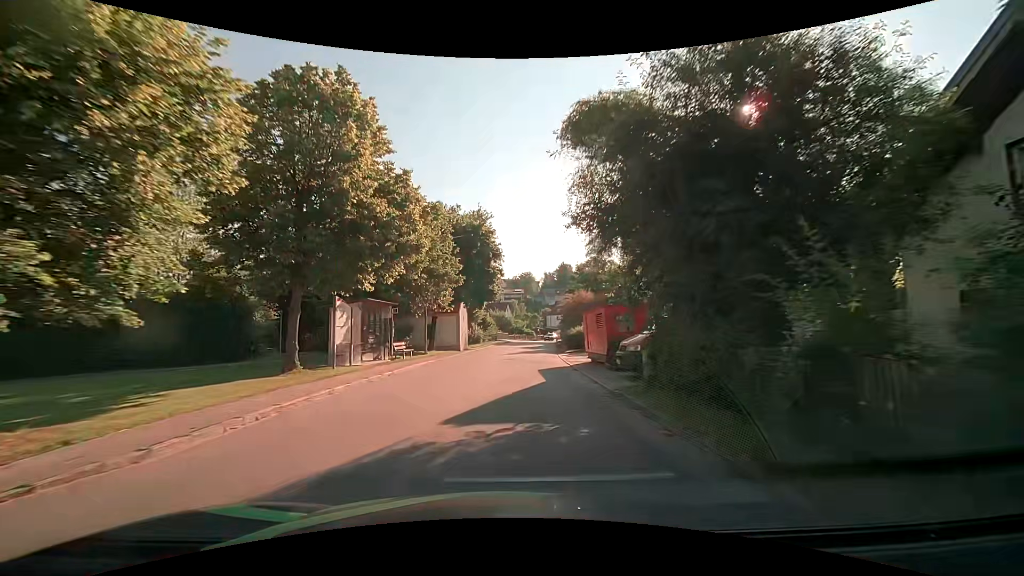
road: tertiary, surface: asphalt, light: Day
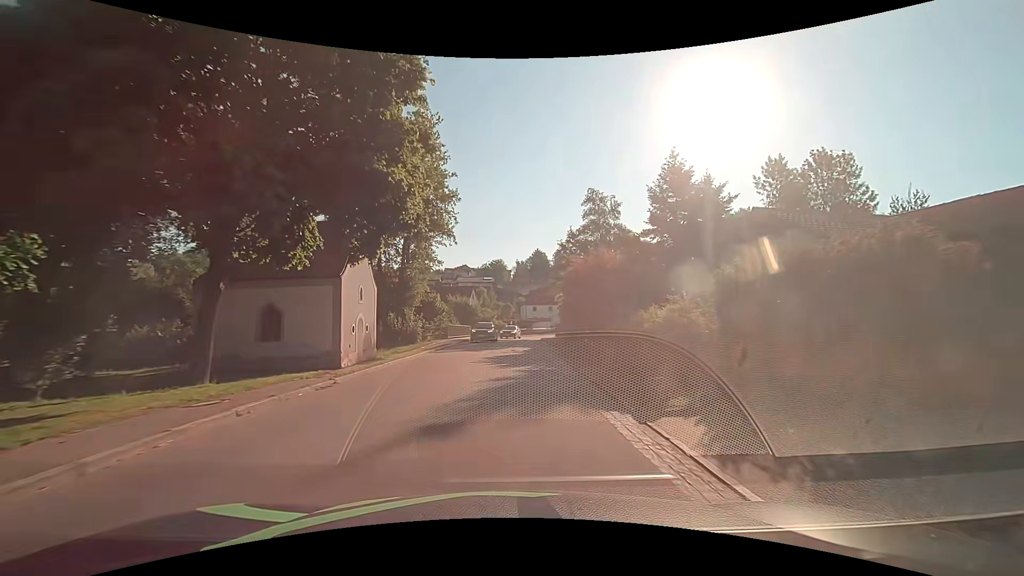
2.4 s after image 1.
(+0.7, +26.4) m; +4°
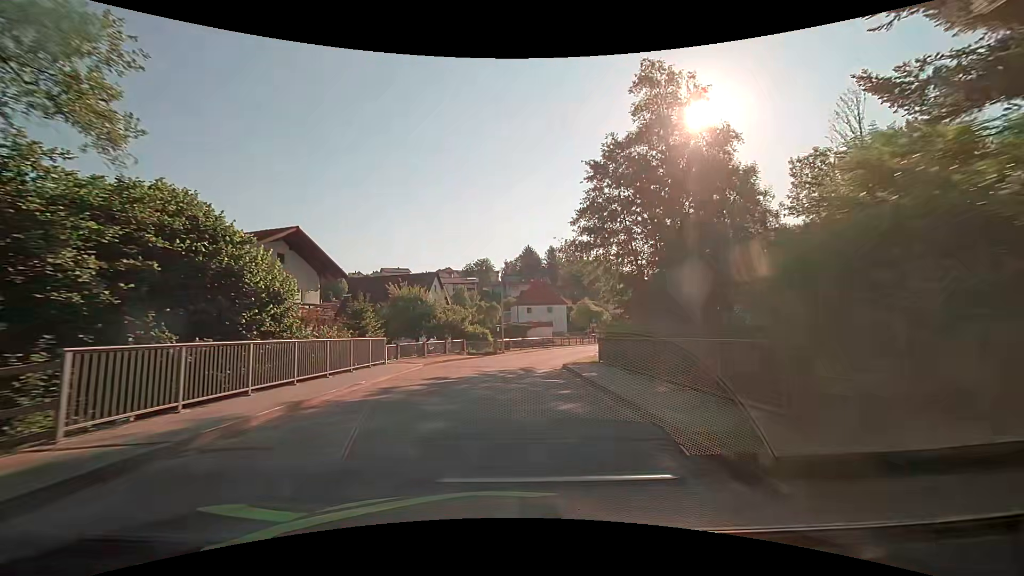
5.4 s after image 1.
(+0.3, +32.1) m; 0°
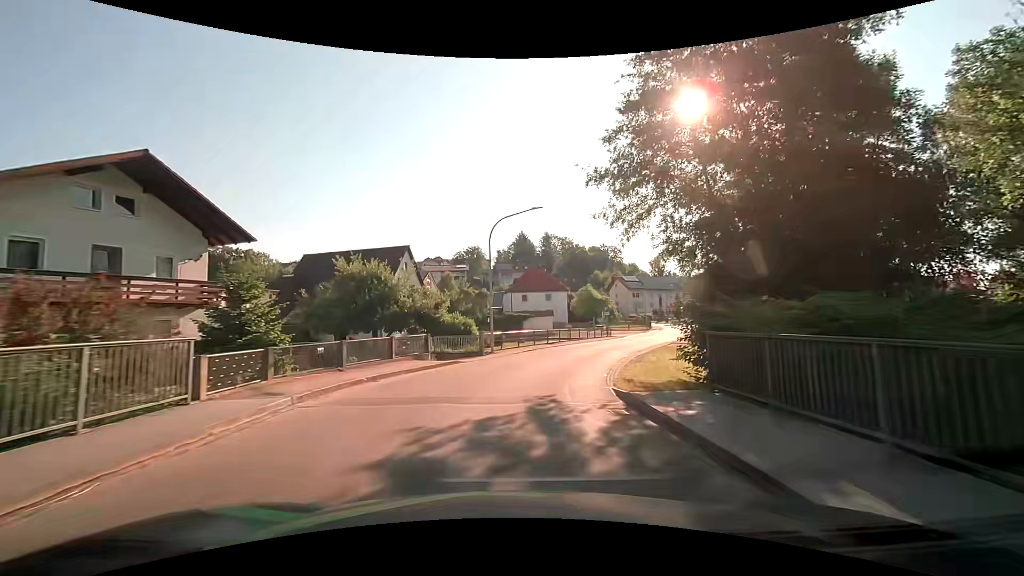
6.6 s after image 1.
(+0.1, +12.6) m; +1°
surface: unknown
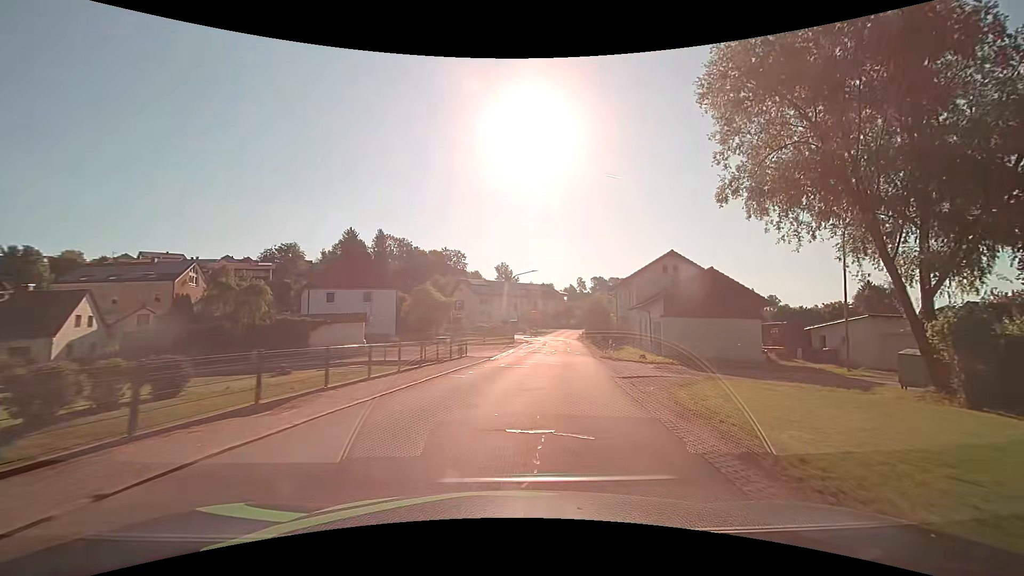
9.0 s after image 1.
(+3.8, +25.1) m; +19°
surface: asphalt
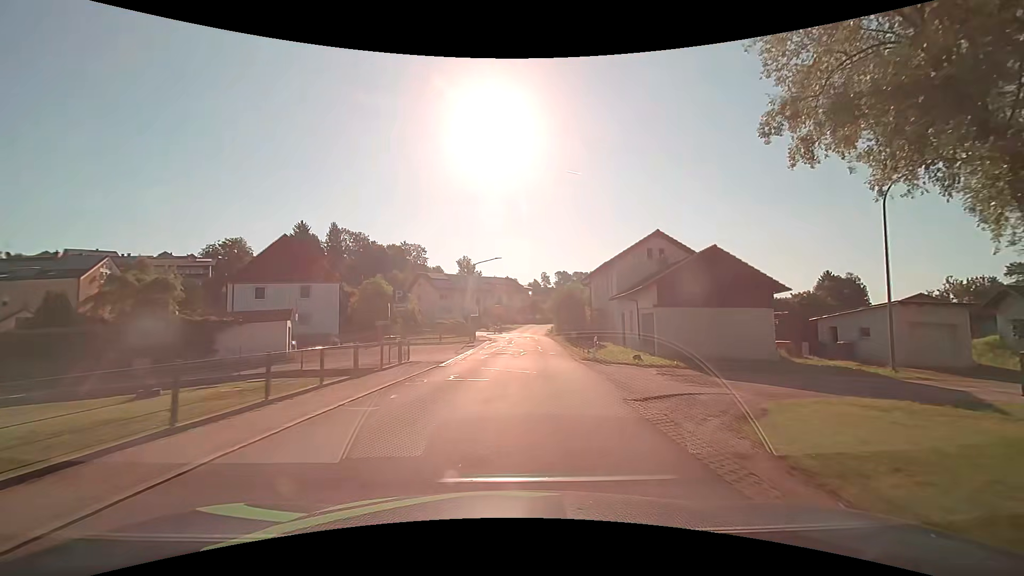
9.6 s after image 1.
(+0.2, +6.4) m; +4°
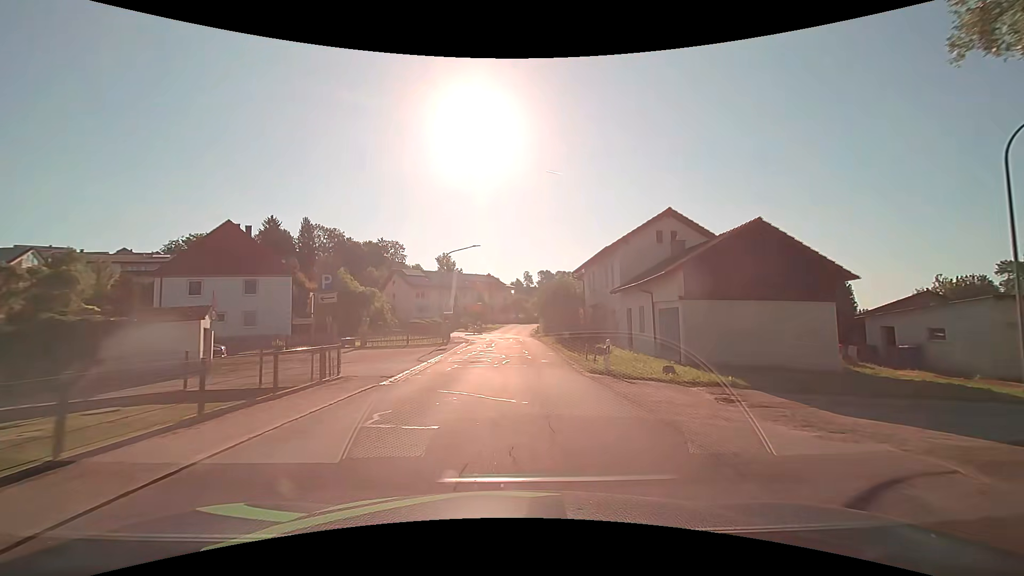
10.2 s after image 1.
(+0.1, +6.5) m; +2°
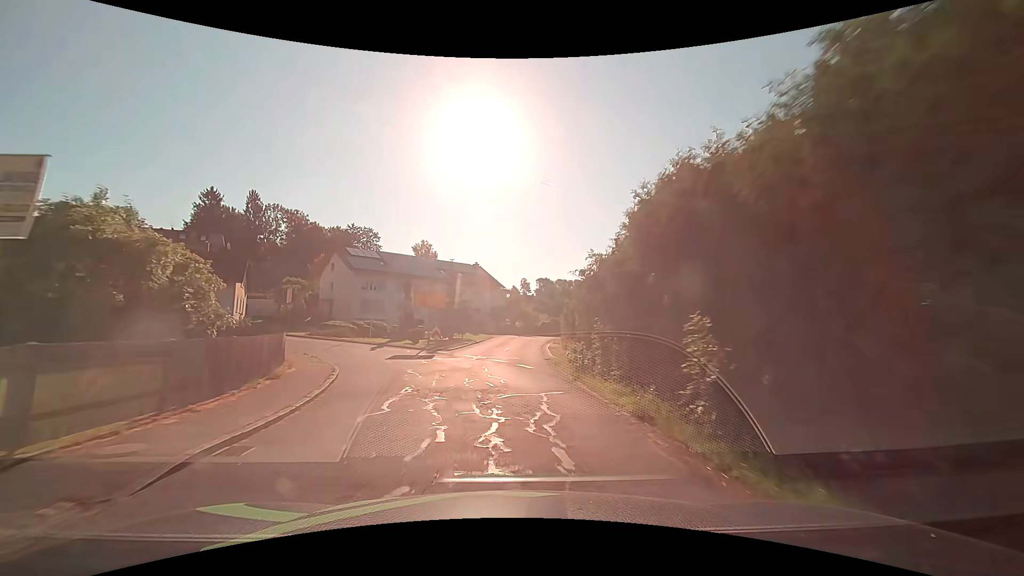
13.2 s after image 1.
(+0.1, +32.9) m; +1°
(0, +10) (0, +20) (+1, +30) (+1, +40) (+2, +50) (+4, +60) (+7, +69) (+12, +78) (+19, +85) (+25, +93) m
